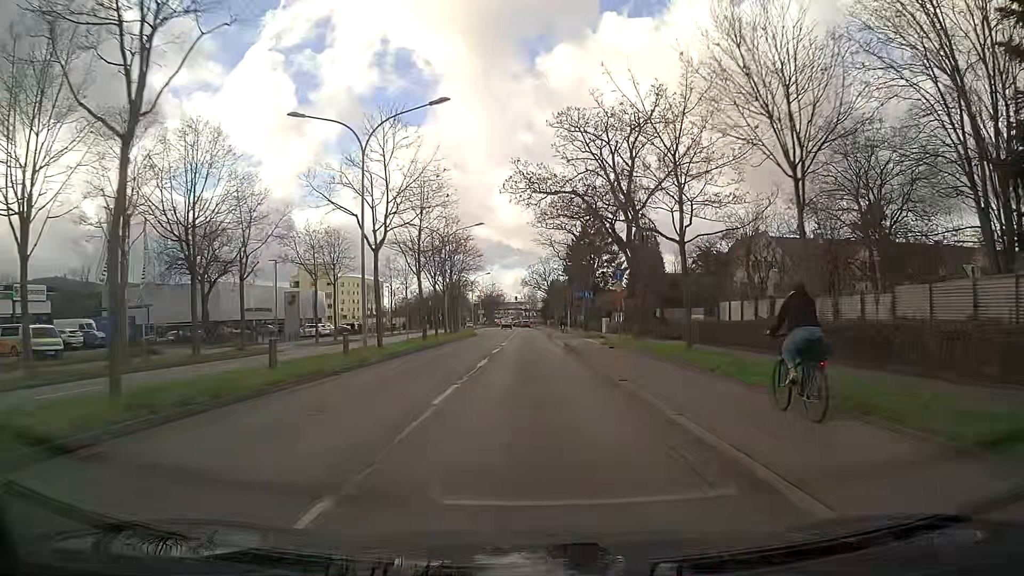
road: primary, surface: asphalt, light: Day
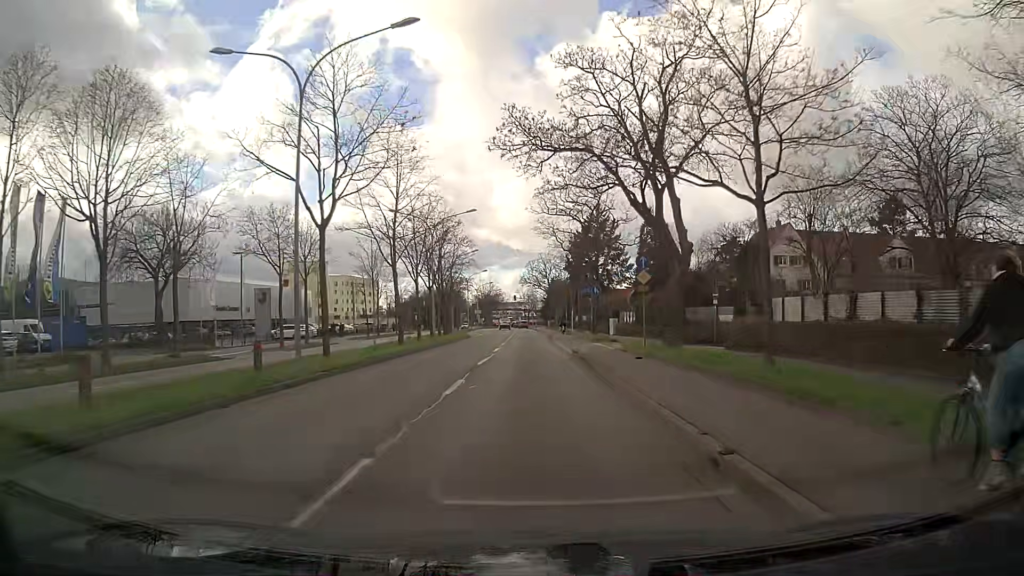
(0.0, +7.6) m; 0°
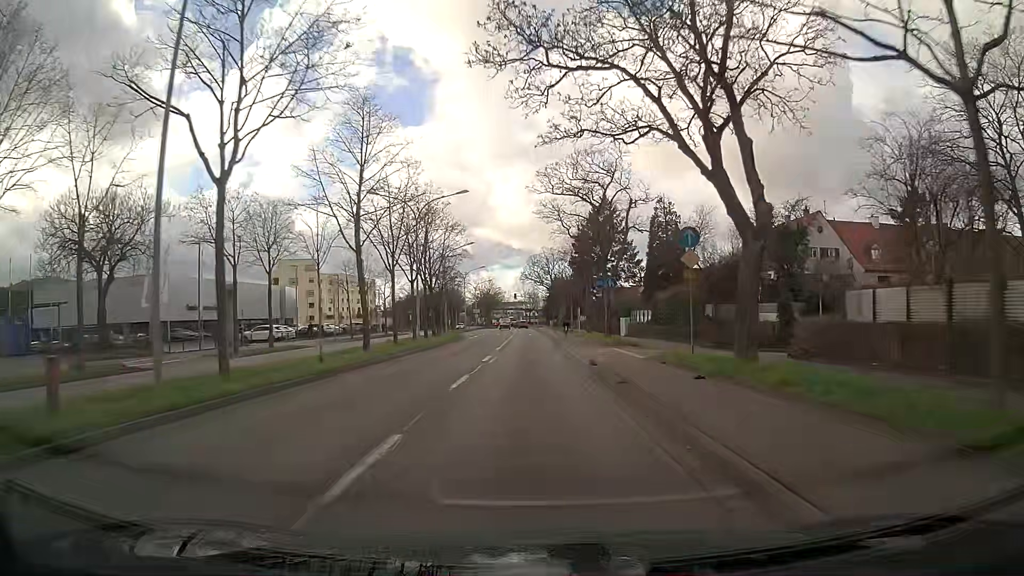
(0.0, +7.6) m; 0°
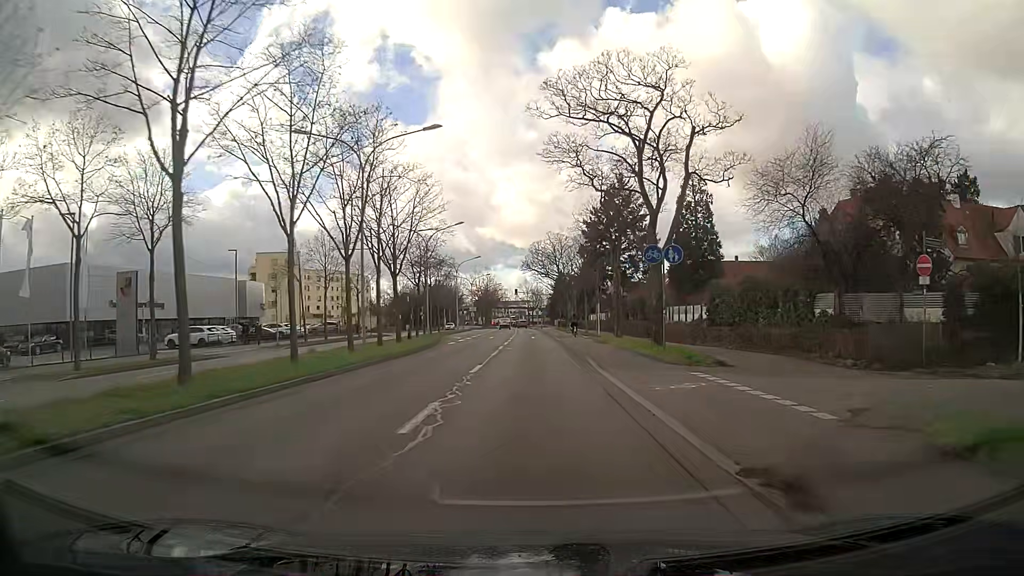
(0.0, +15.1) m; 0°
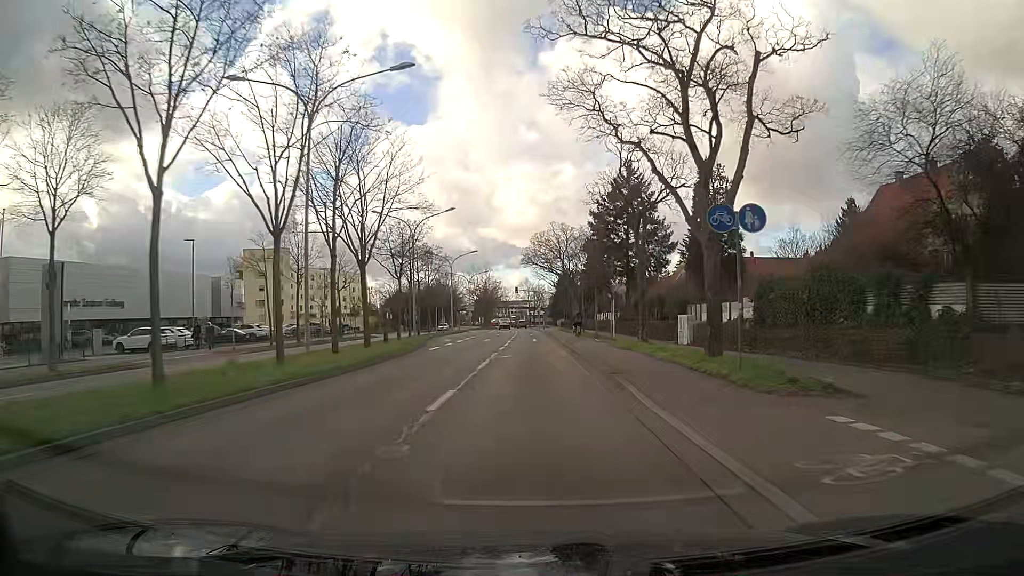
(0.0, +7.6) m; 0°
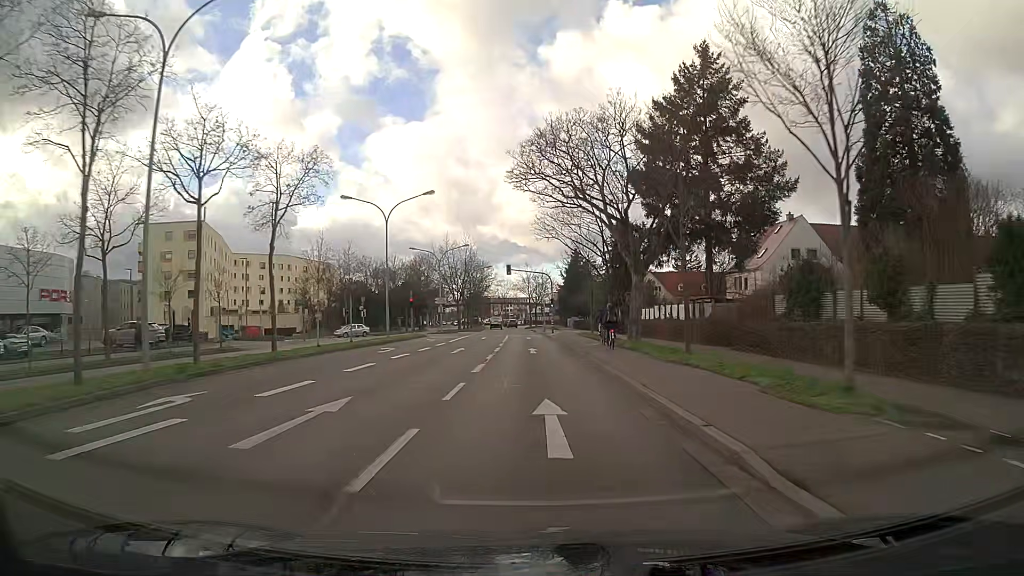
(0.0, +38.1) m; 0°
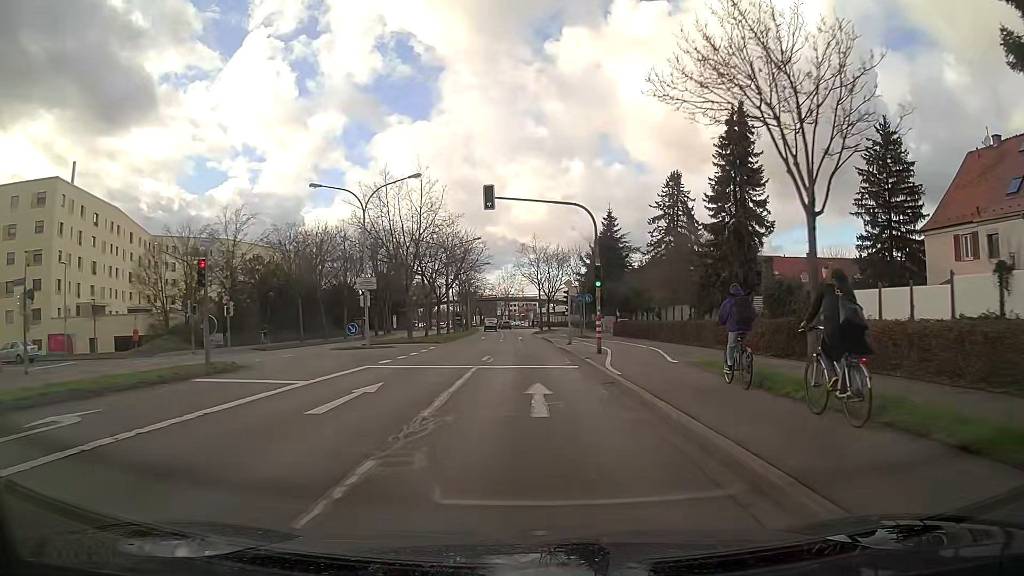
(-0.2, +38.1) m; -1°
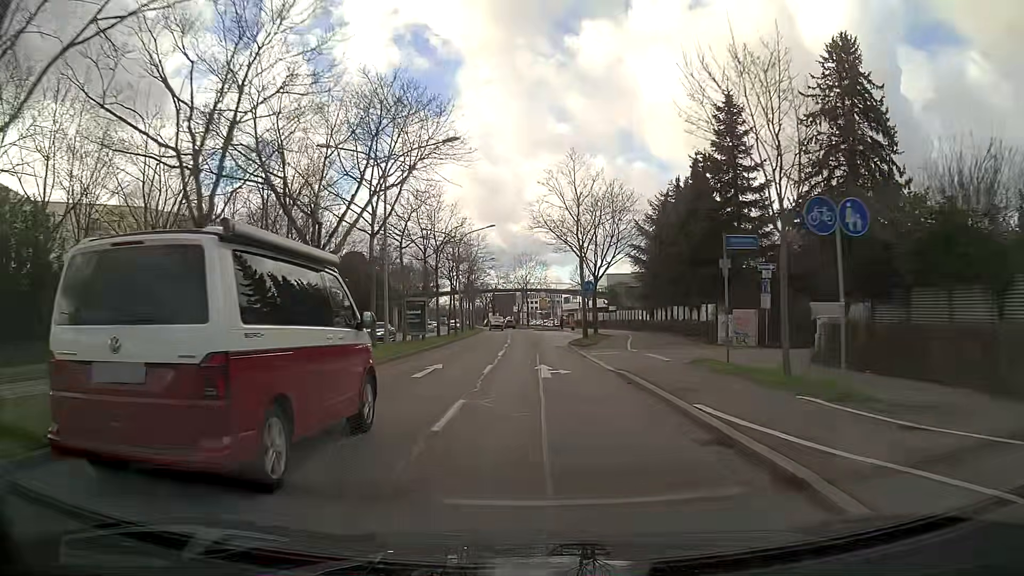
(-0.6, +38.1) m; -2°
(0, +10) (0, +20) (0, +30) (0, +40) (0, +50) (-1, +60) (-1, +70) (-1, +80) (-2, +90) (-2, +100) m
